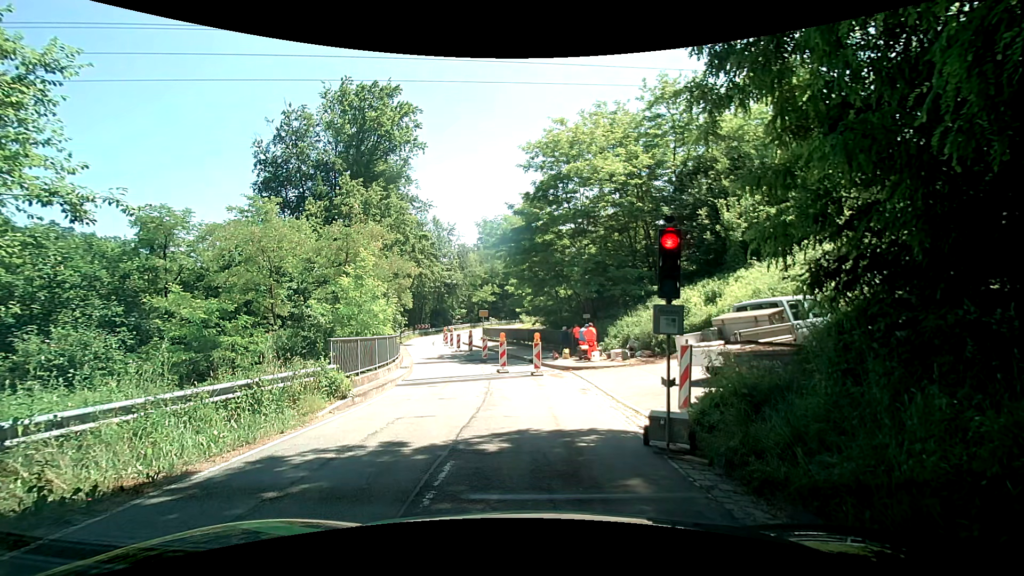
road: tertiary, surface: asphalt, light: Day
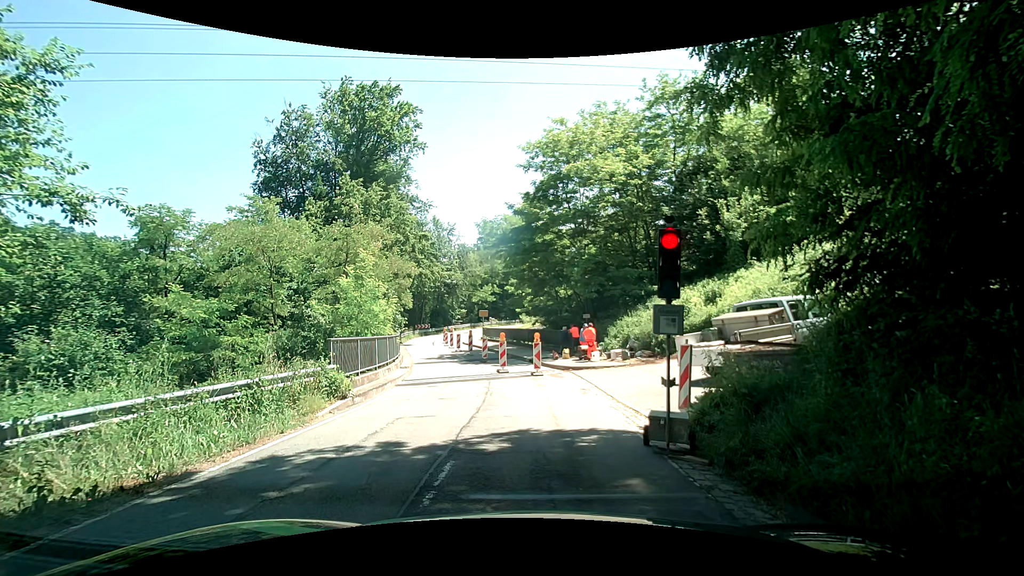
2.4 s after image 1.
(0.0, 0.0) m; 0°
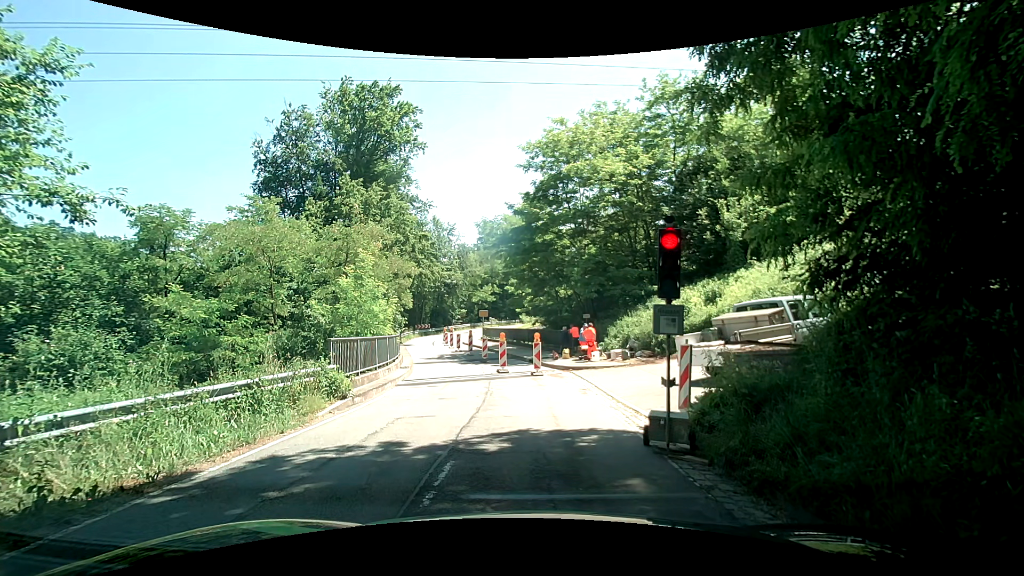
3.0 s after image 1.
(0.0, 0.0) m; 0°
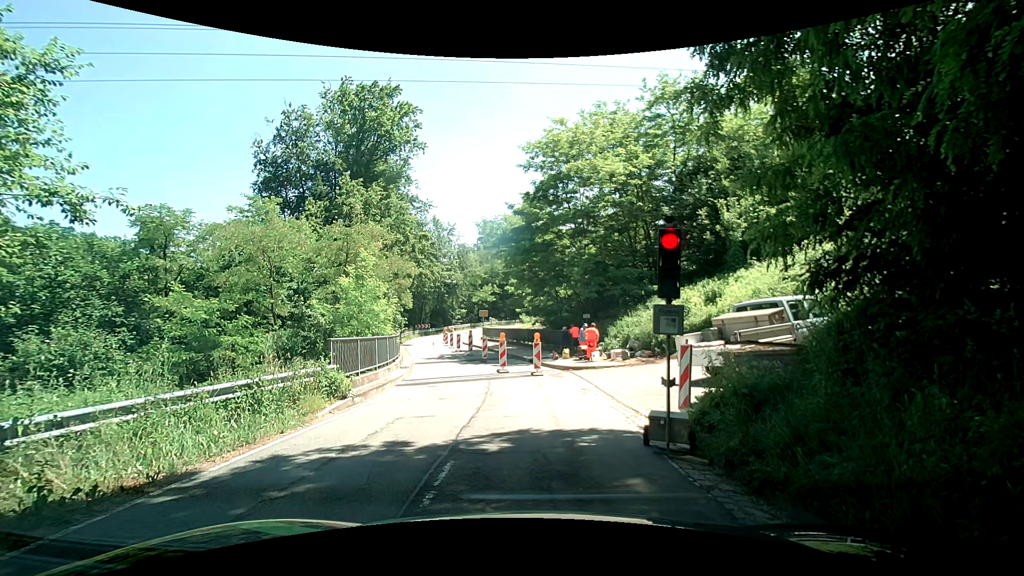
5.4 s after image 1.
(0.0, 0.0) m; 0°
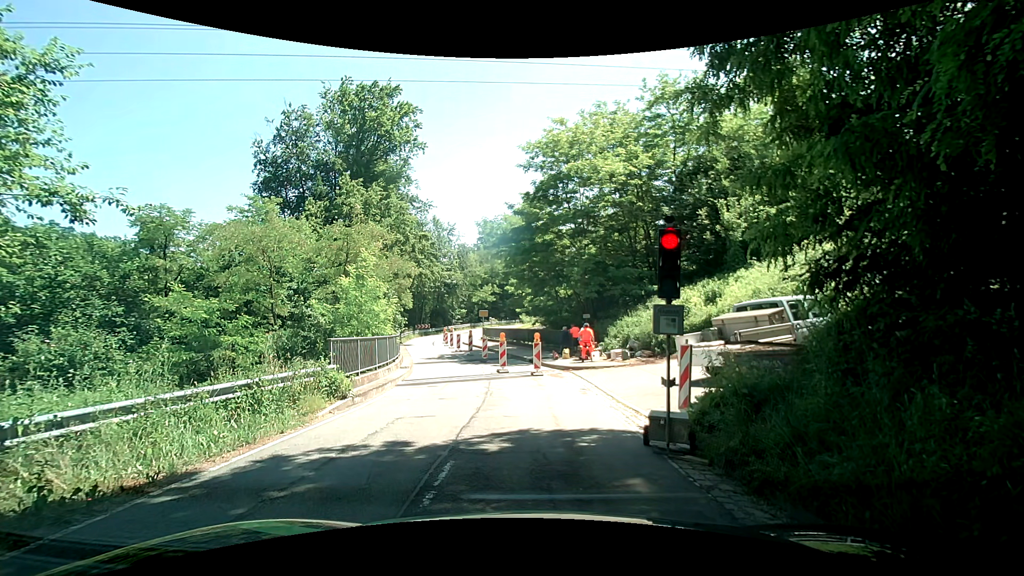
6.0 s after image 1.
(0.0, 0.0) m; 0°
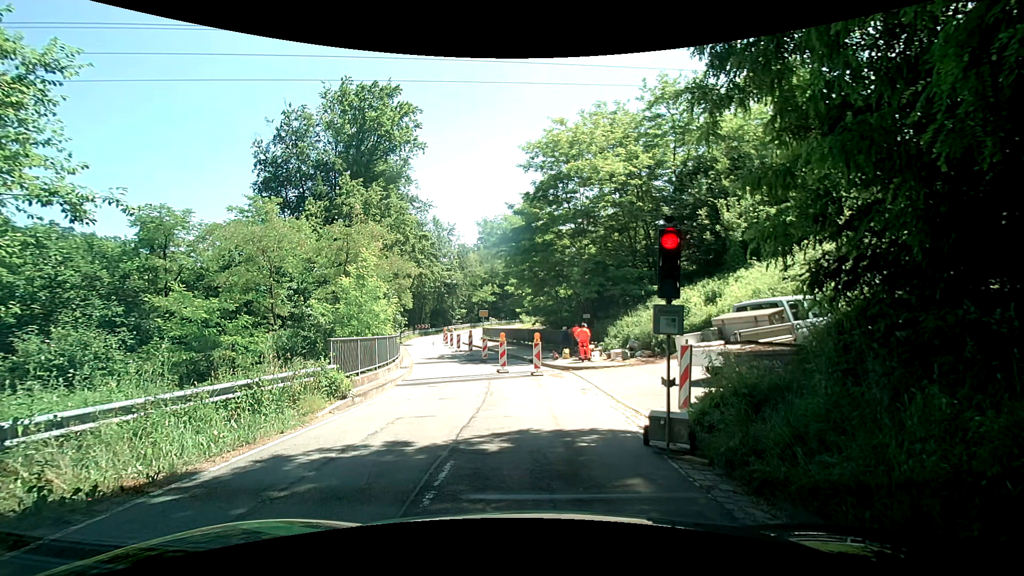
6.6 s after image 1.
(0.0, 0.0) m; 0°
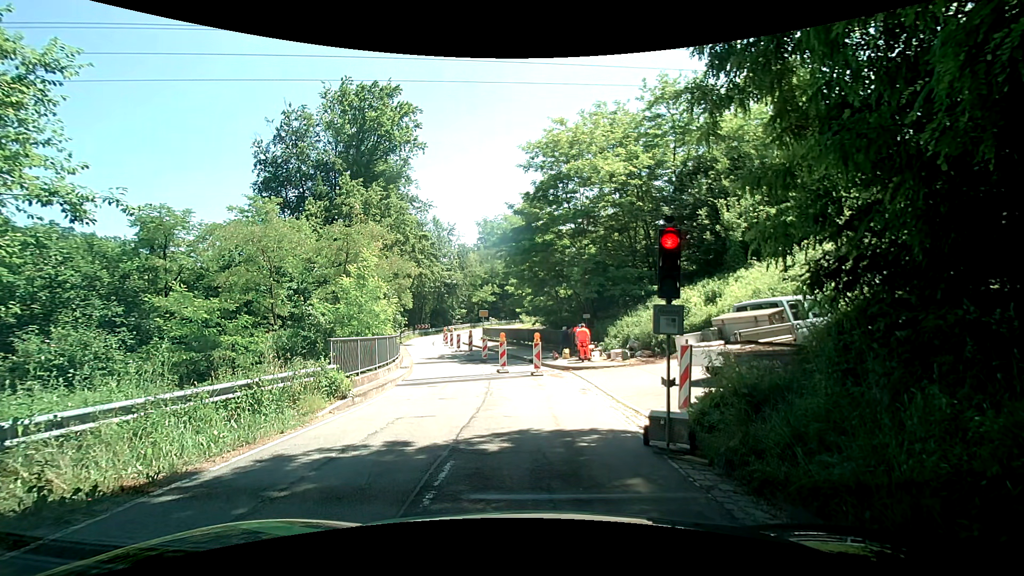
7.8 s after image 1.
(0.0, 0.0) m; 0°
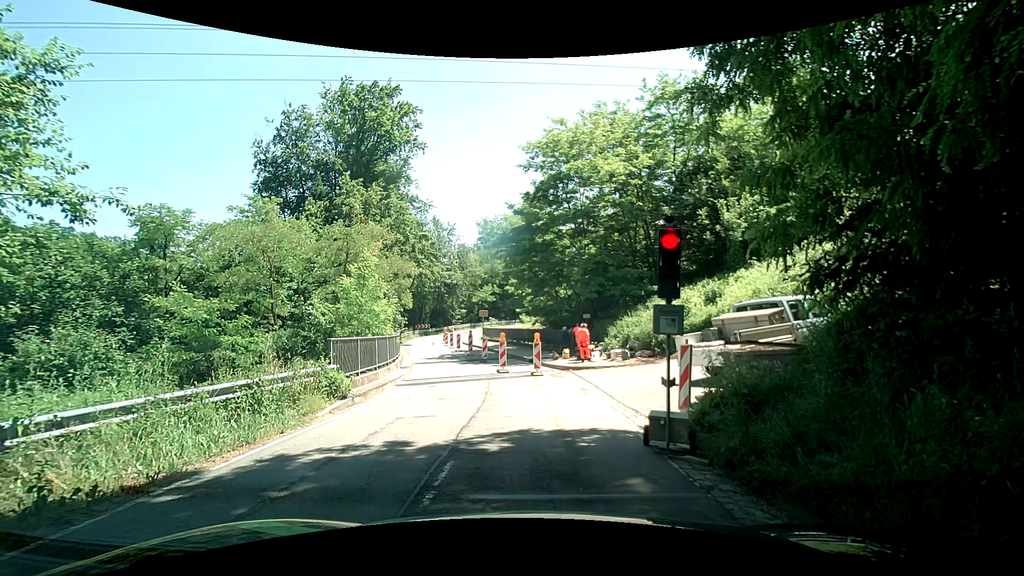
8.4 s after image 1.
(0.0, 0.0) m; 0°
(0, +10) (-2, +20) (-4, +30) (-6, +39) (-8, +49) (-9, +59) (-7, +69) (-2, +78) (+3, +86) (+8, +95) m
